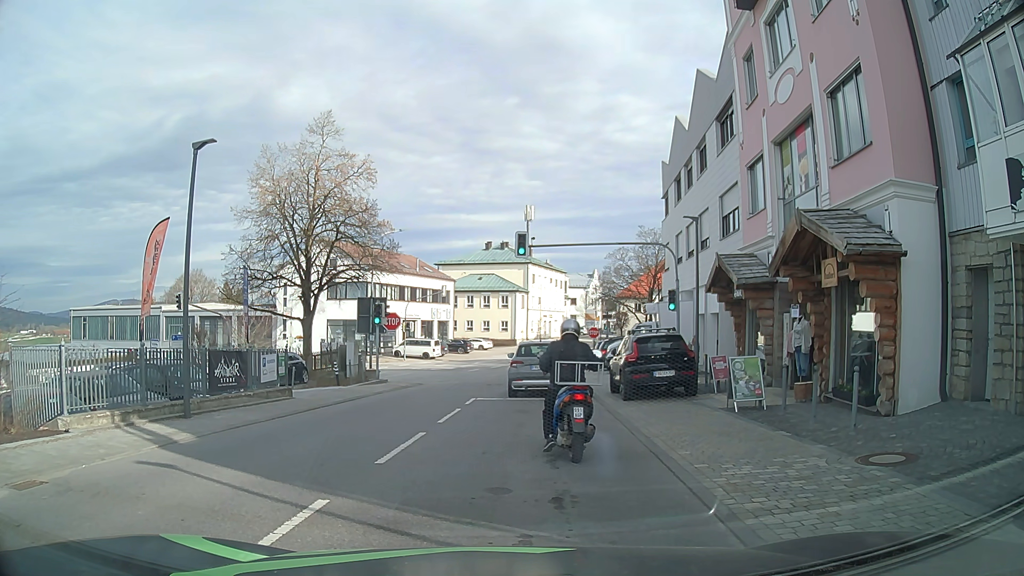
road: tertiary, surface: asphalt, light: Day
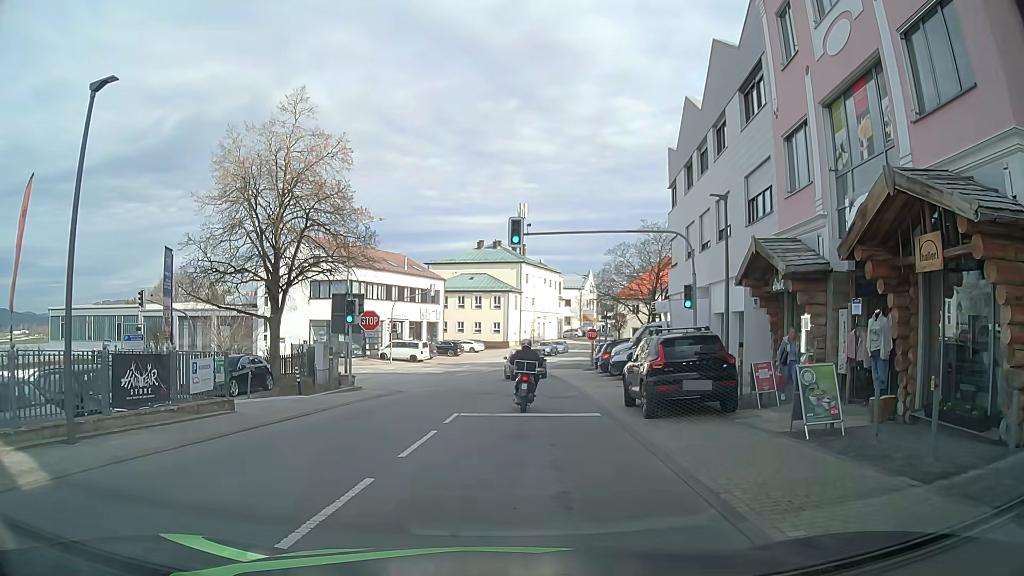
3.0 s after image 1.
(+0.1, +3.8) m; +3°
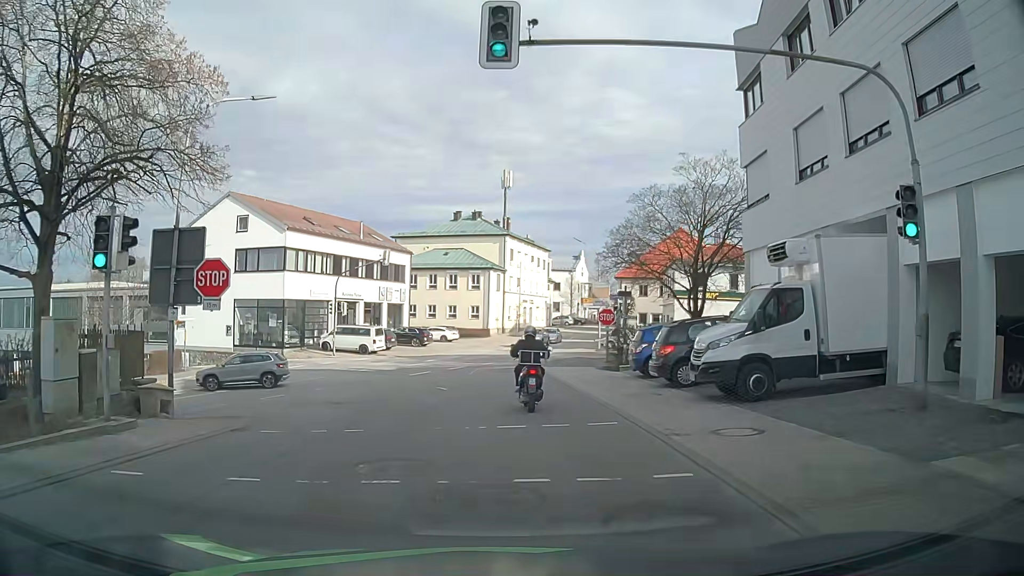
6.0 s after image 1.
(+0.2, +15.1) m; +3°
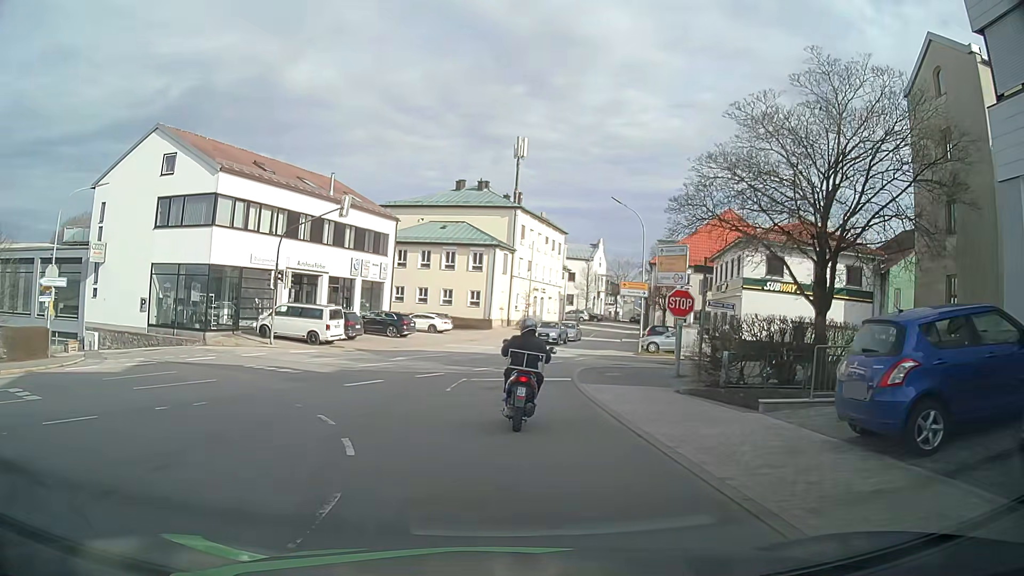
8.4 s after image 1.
(-0.1, +13.7) m; -2°
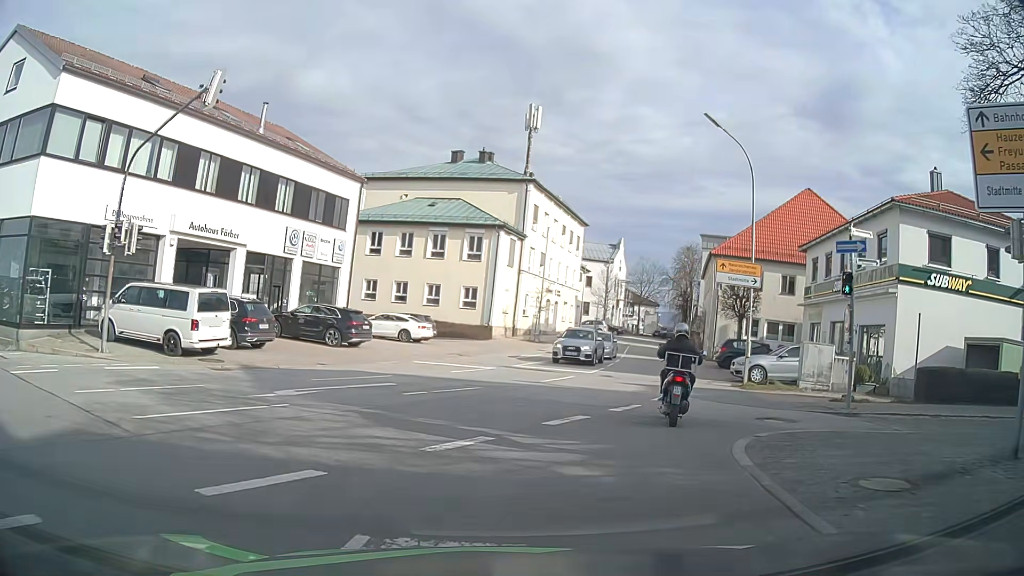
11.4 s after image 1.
(0.0, +15.7) m; +1°
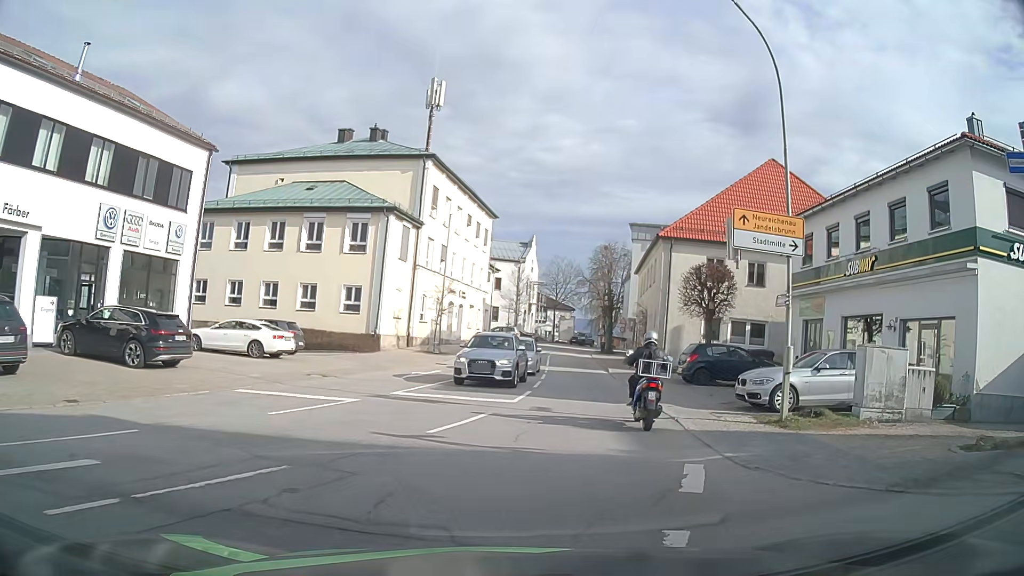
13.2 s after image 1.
(+0.3, +9.2) m; +8°
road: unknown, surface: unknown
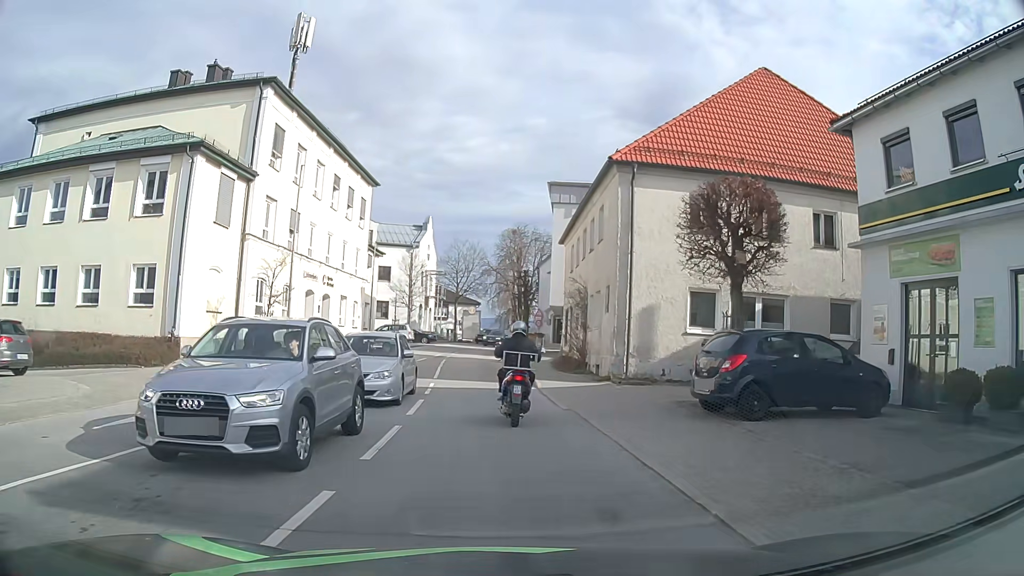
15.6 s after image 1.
(+1.2, +13.0) m; +8°
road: tertiary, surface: asphalt
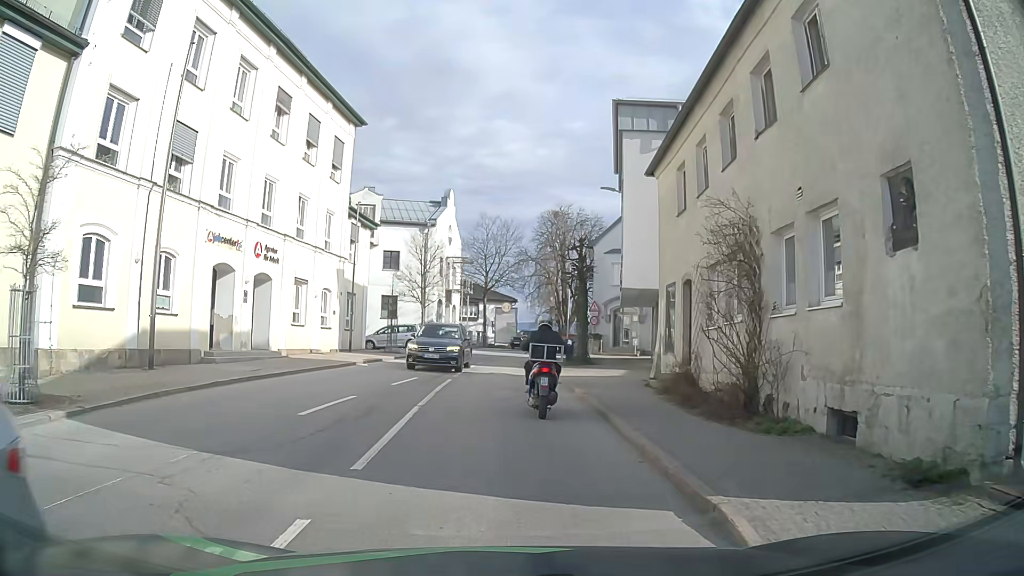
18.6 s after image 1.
(-0.4, +14.7) m; -3°
(0, +10) (0, +20) (0, +30) (+1, +40) (+3, +50) (+7, +59) (+12, +67) (+18, +76) (+24, +83) (+31, +91) m
